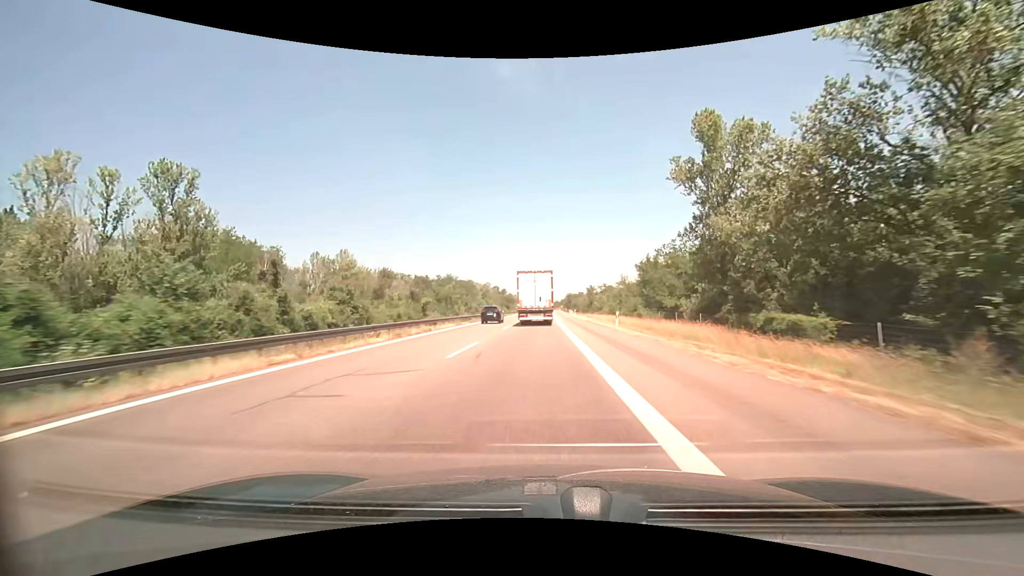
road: motorway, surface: asphalt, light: Day
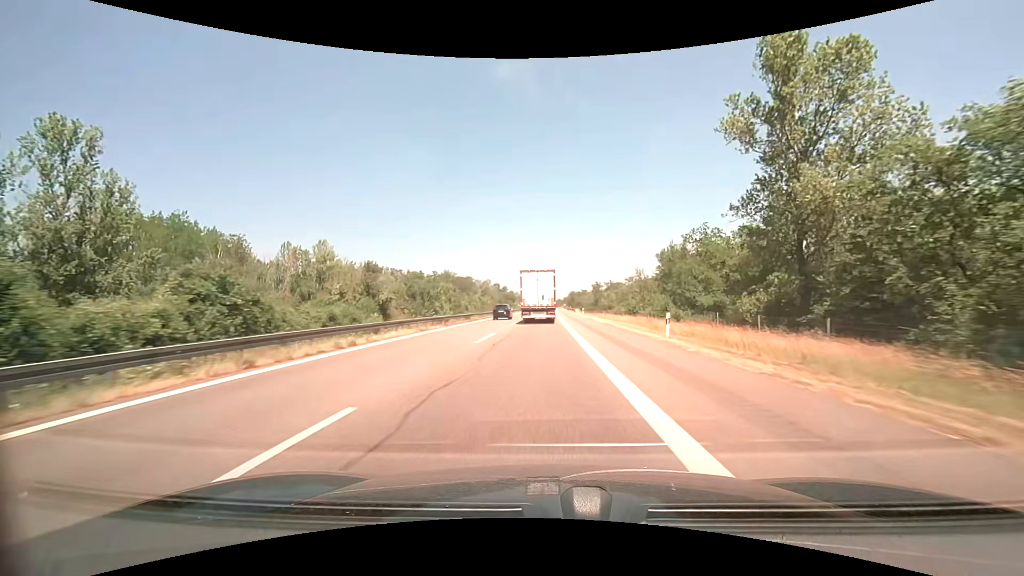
(-0.1, +13.1) m; 0°
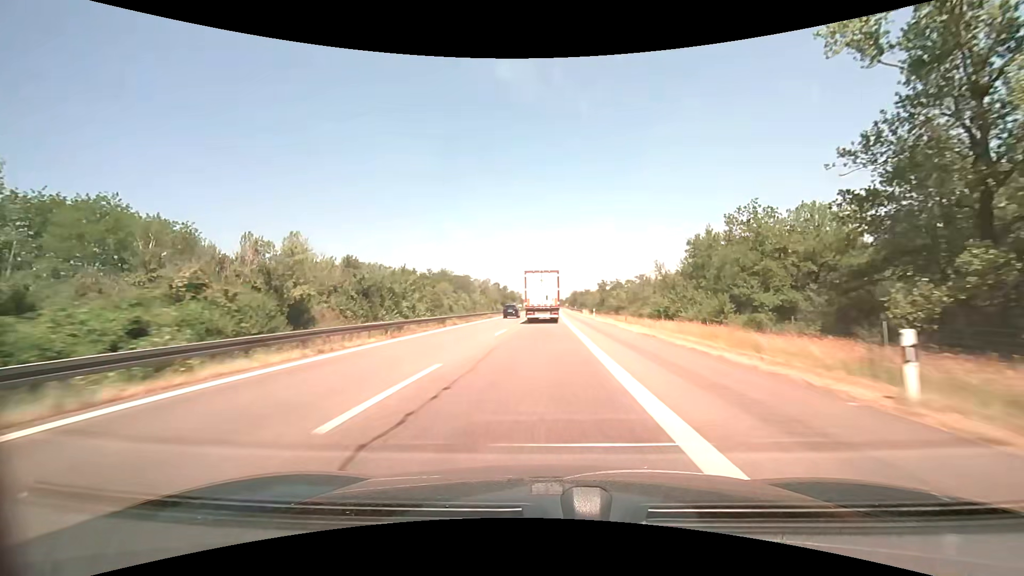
(0.0, +13.2) m; 0°
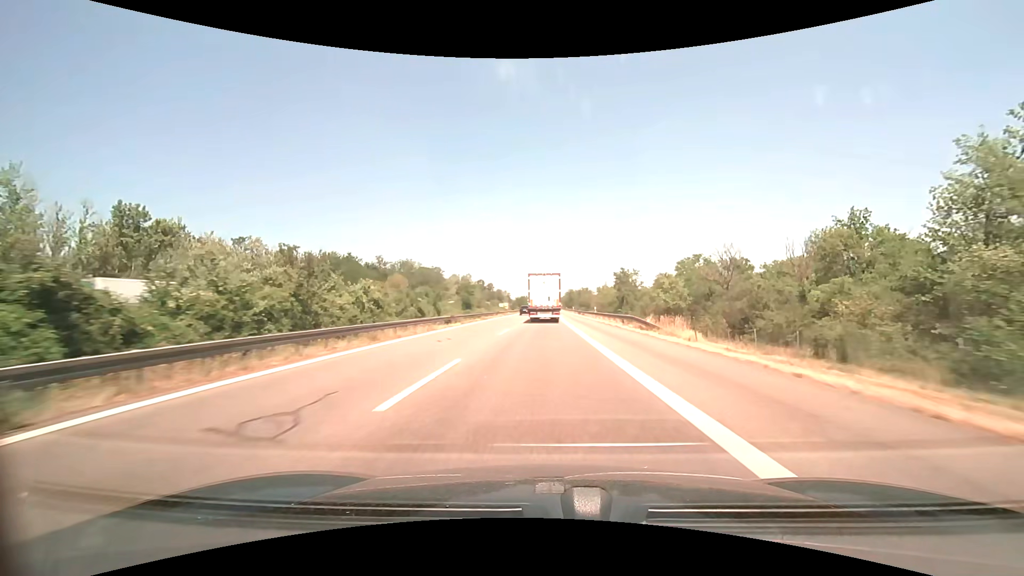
(+0.4, +53.1) m; +1°
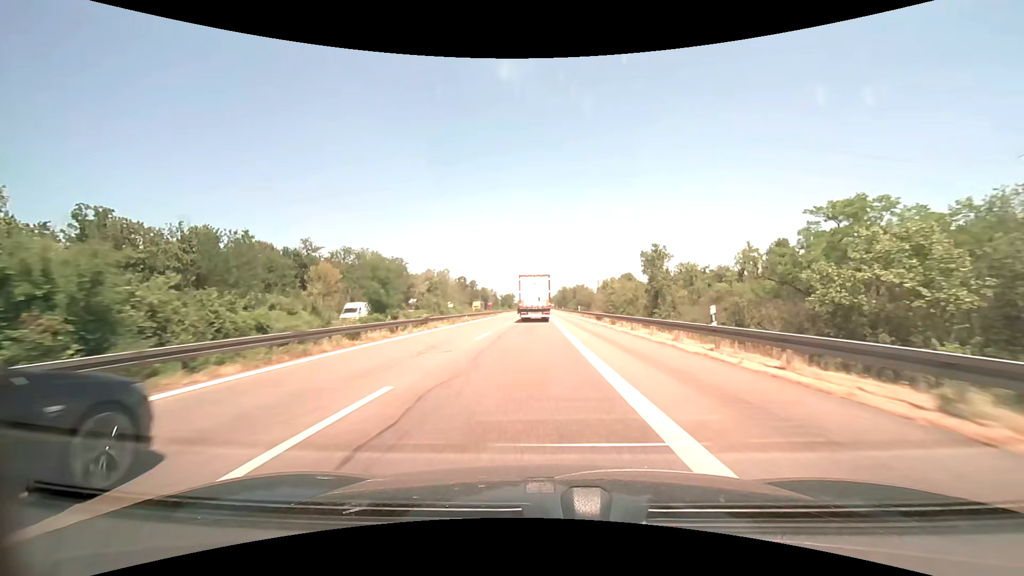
(+0.4, +40.2) m; +1°
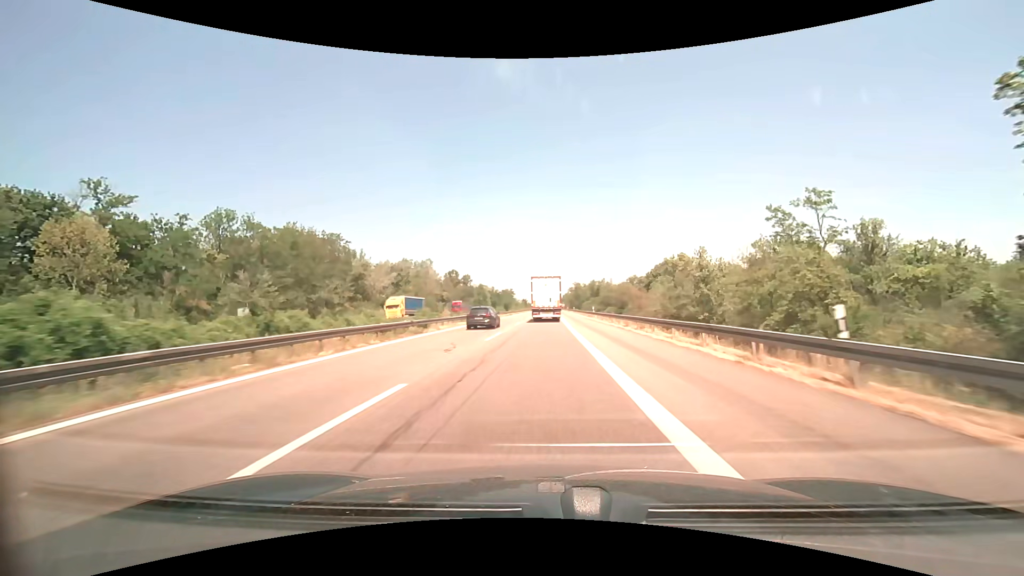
(-0.5, +53.9) m; -1°
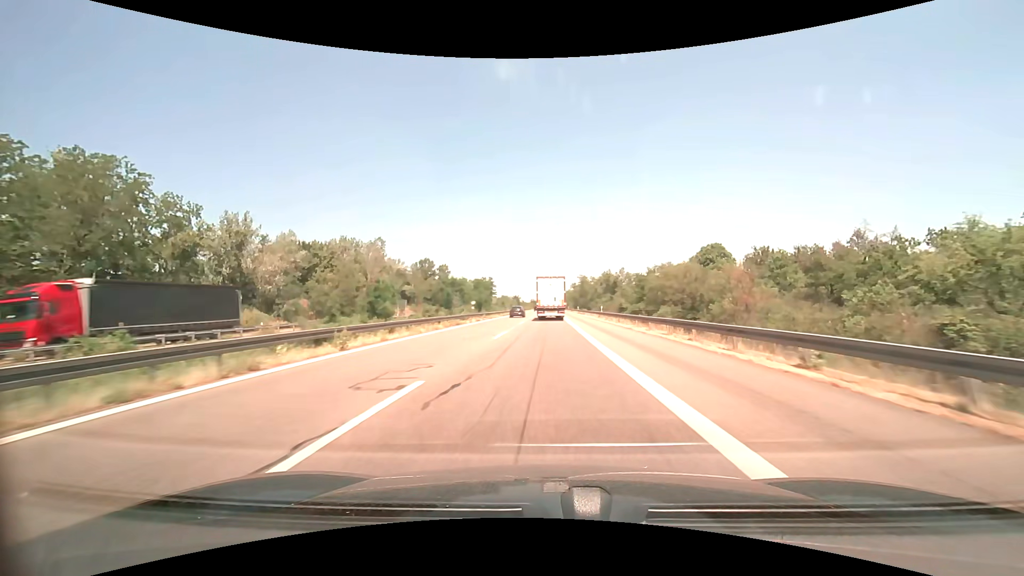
(+0.2, +53.9) m; 0°
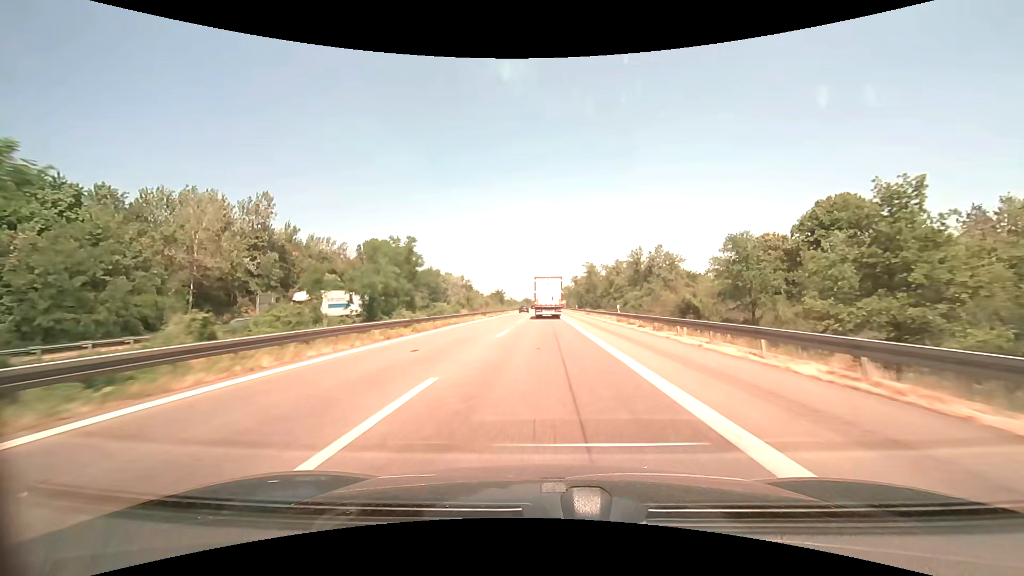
(+0.2, +53.8) m; +1°
(0, +10) (0, +20) (0, +30) (0, +40) (0, +50) (0, +60) (0, +70) (0, +80) (0, +90) (0, +100) m
